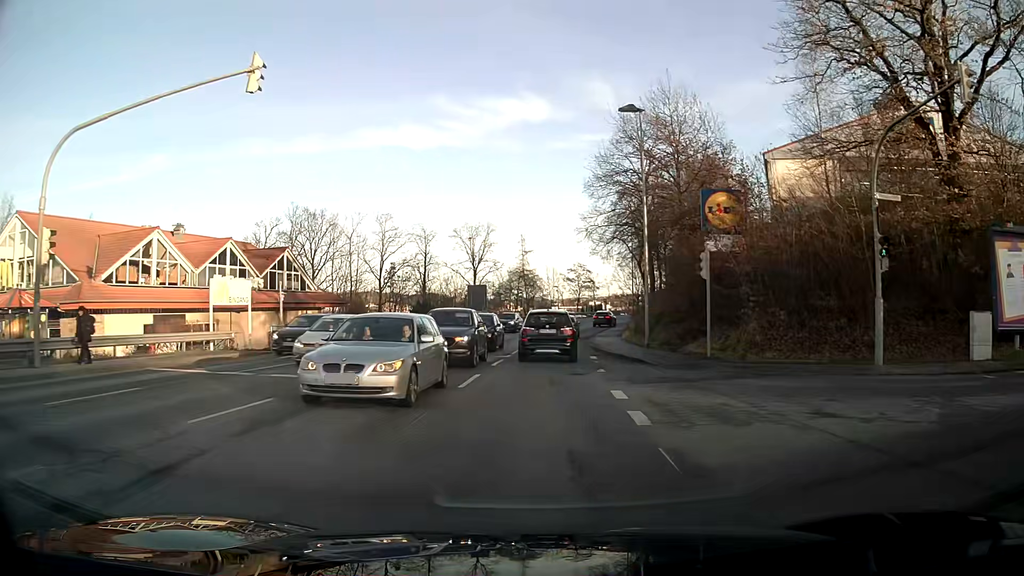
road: tertiary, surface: asphalt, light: Day
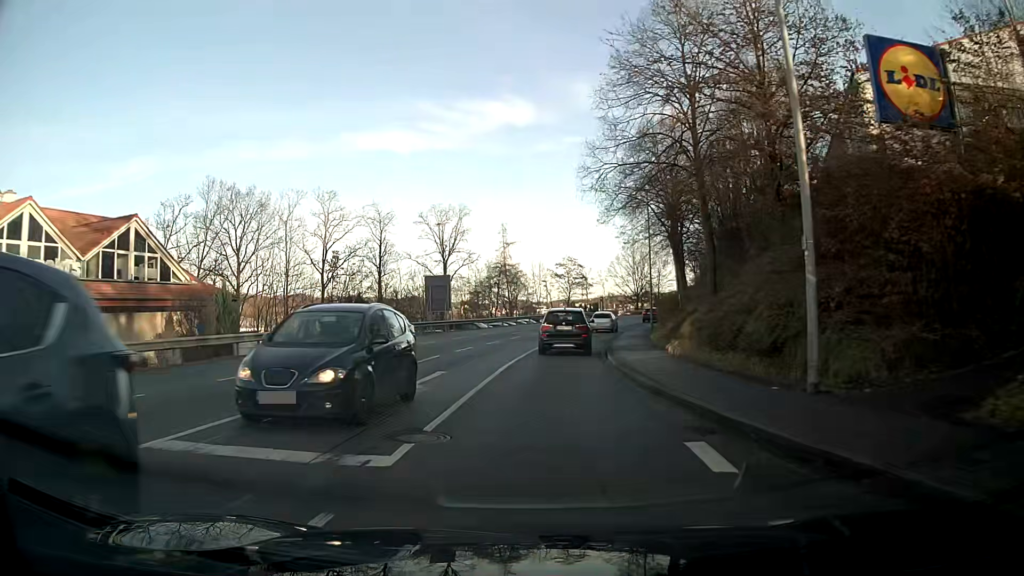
(+0.2, +18.1) m; +1°
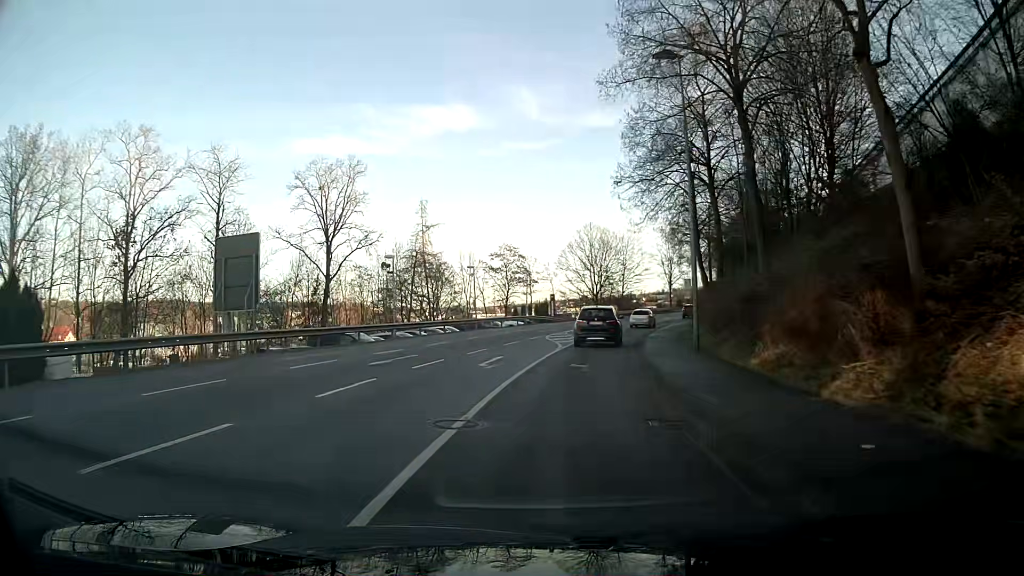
(+1.0, +26.7) m; +6°
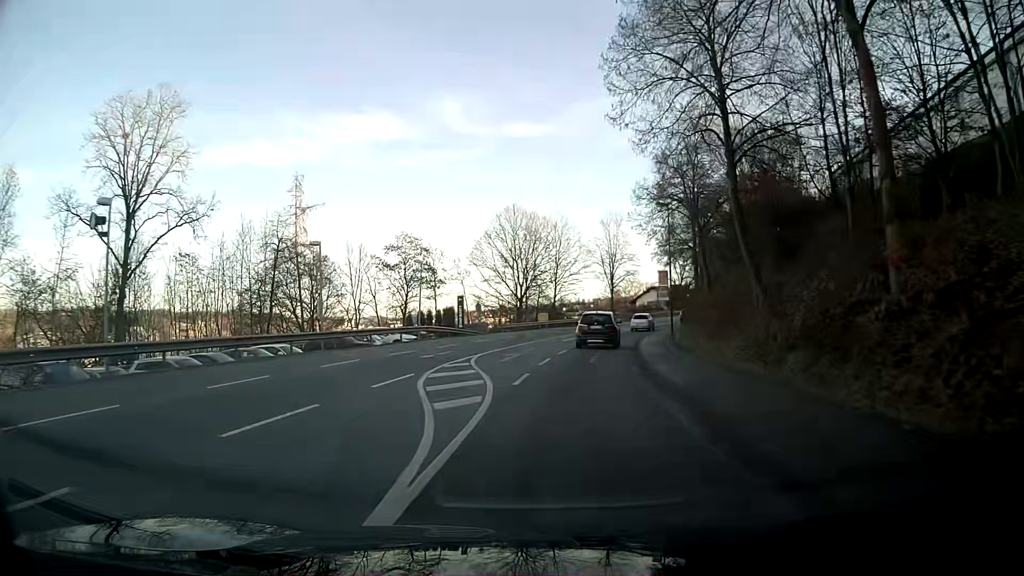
(+1.3, +20.9) m; +7°
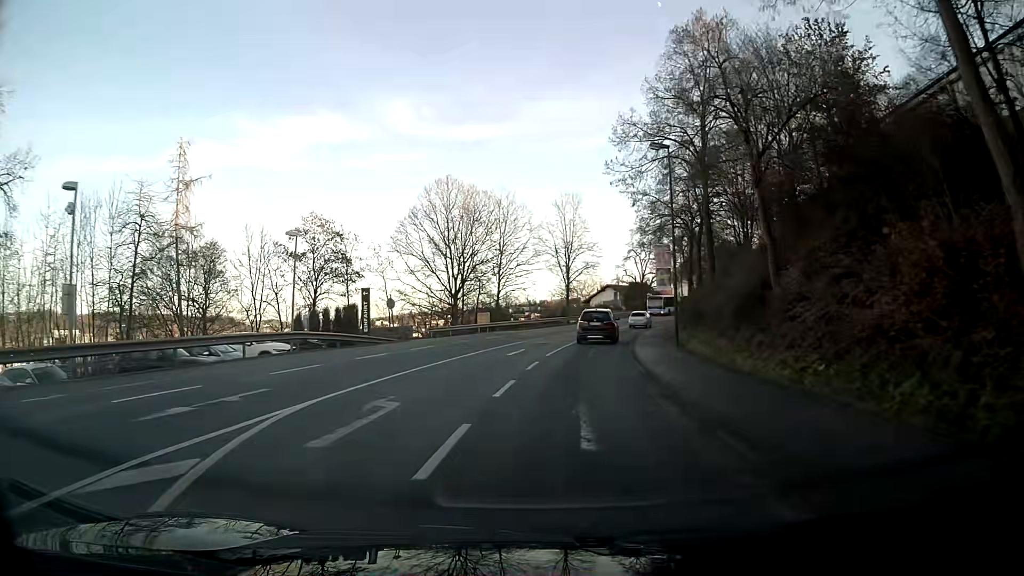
(+0.5, +14.5) m; +4°
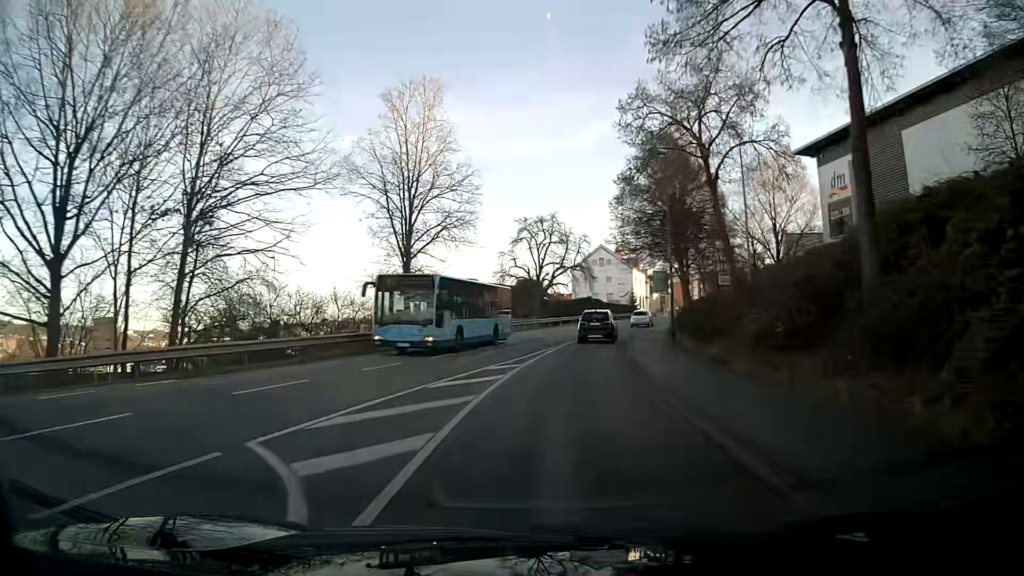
(+4.1, +38.0) m; +11°
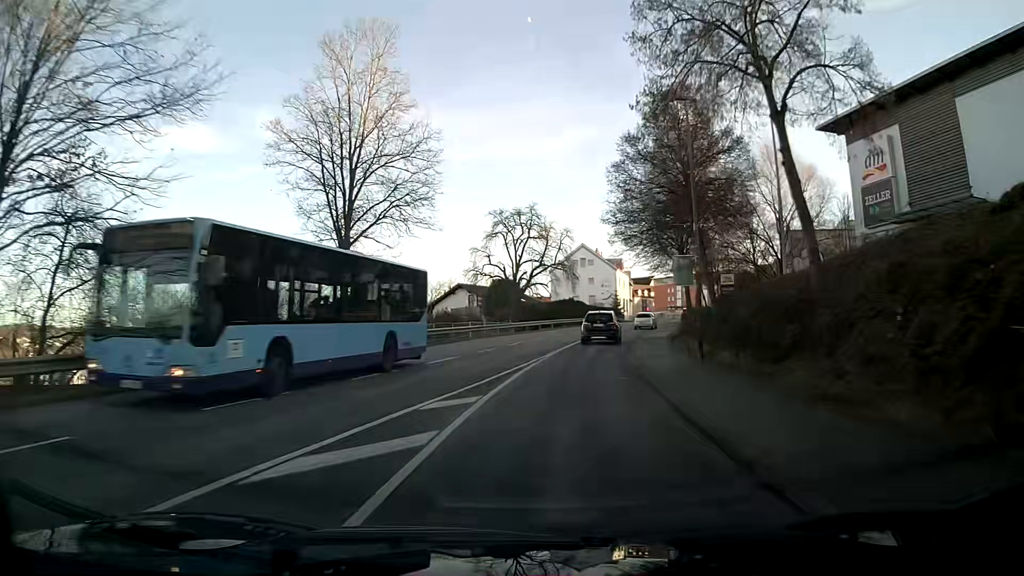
(+0.1, +7.9) m; +2°
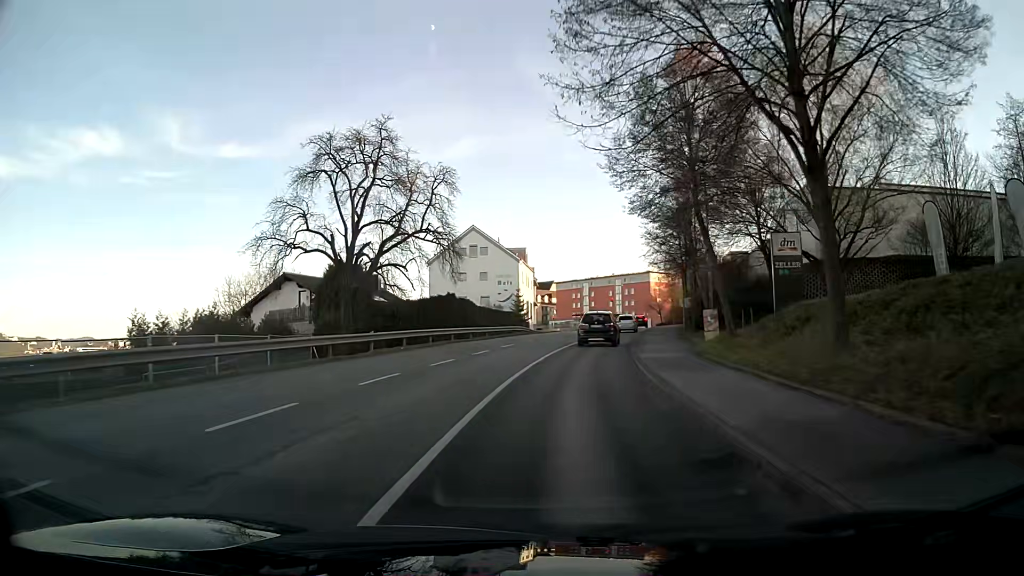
(+2.4, +30.8) m; +9°
(0, +10) (+1, +20) (+2, +30) (+4, +40) (+6, +50) (+8, +59) (+10, +69) (+12, +79) (+15, +89) (+17, +98) m
